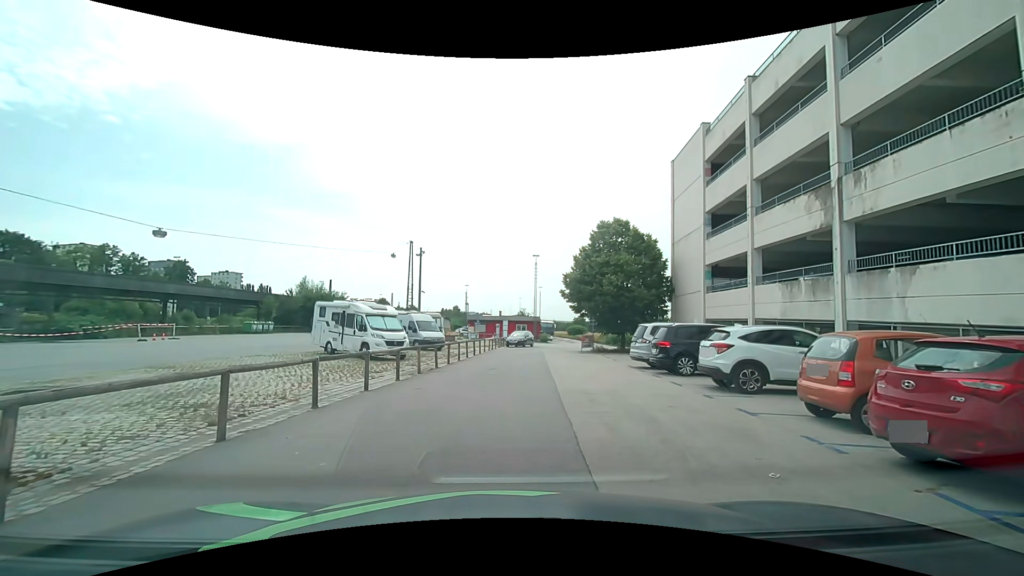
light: Day
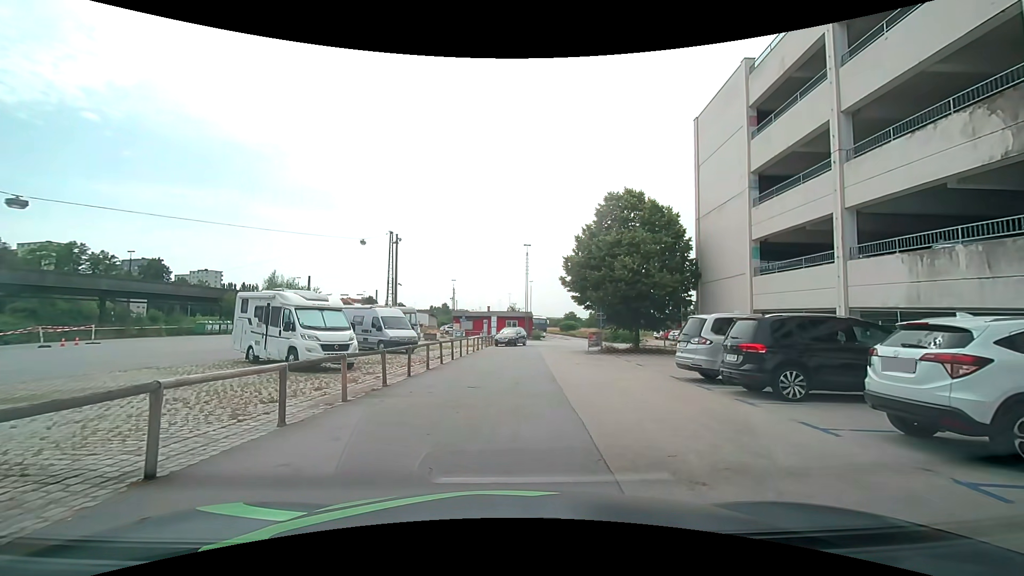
(-0.1, +6.6) m; -1°
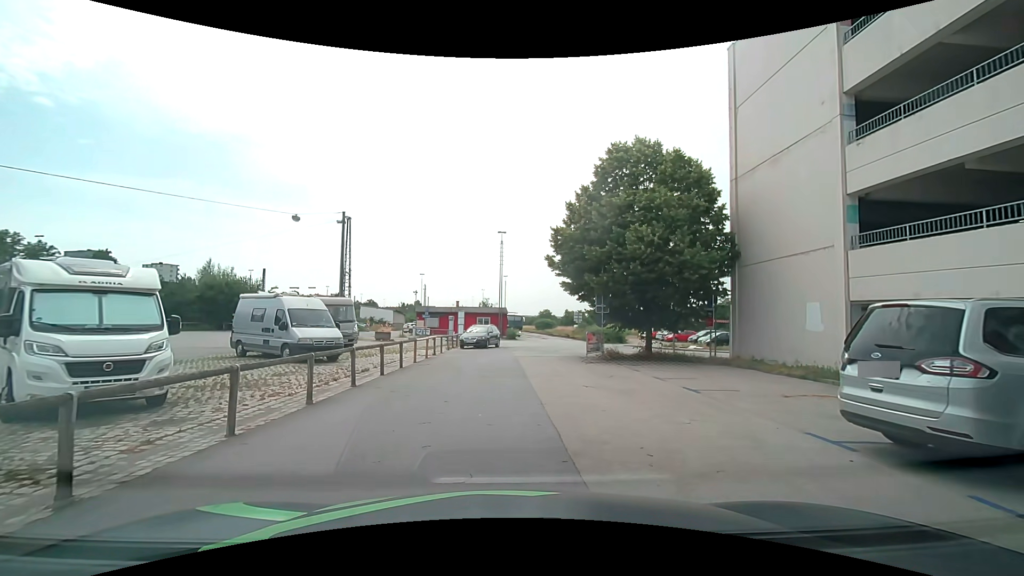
(+0.3, +7.8) m; +5°
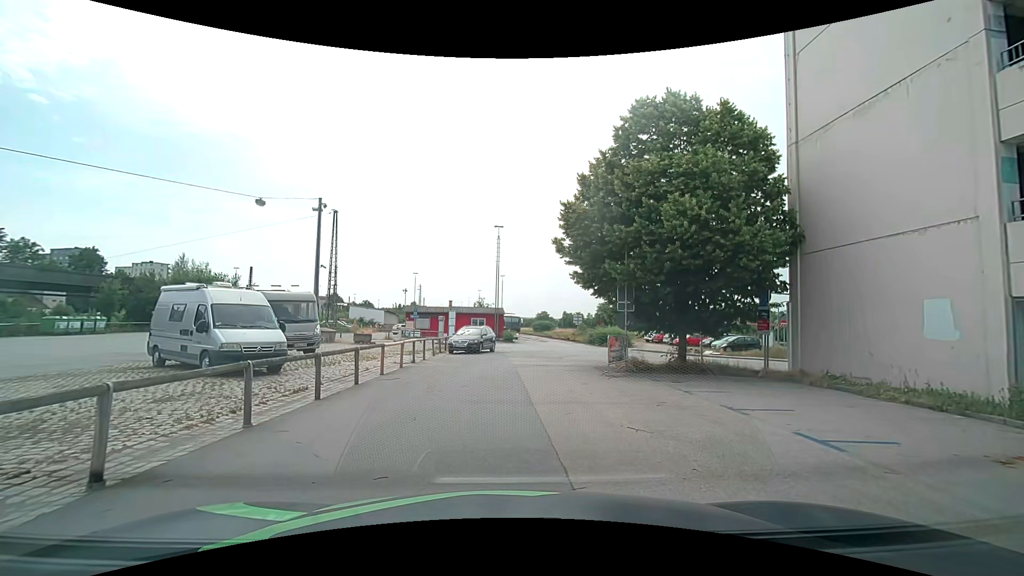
(-0.1, +4.5) m; -1°
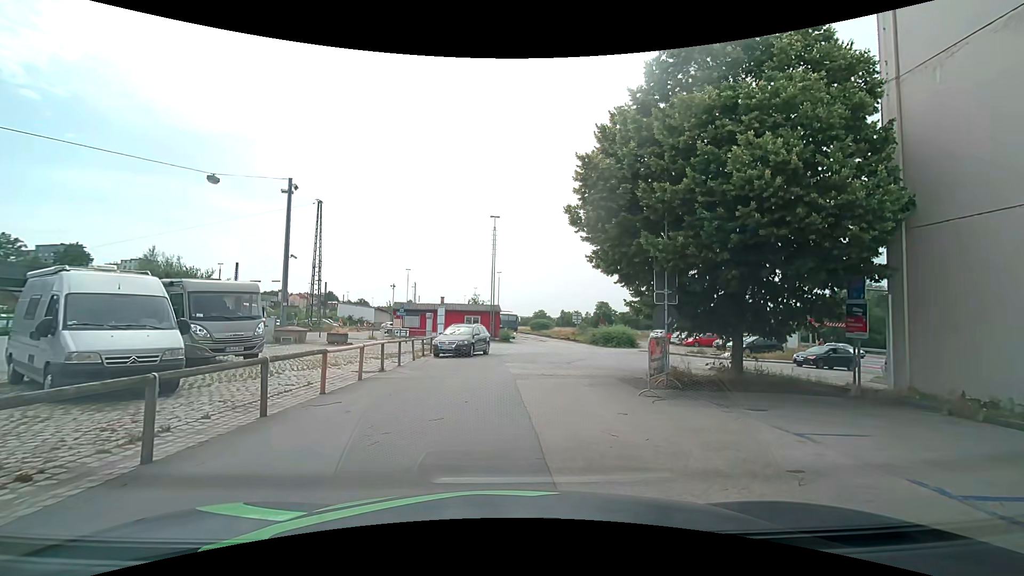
(0.0, +4.3) m; 0°
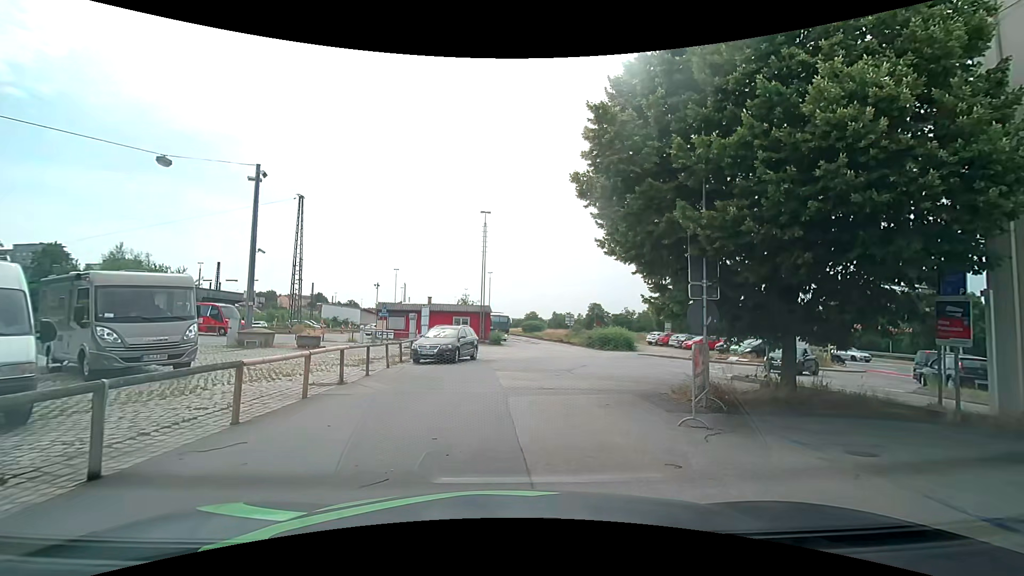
(0.0, +2.8) m; +2°
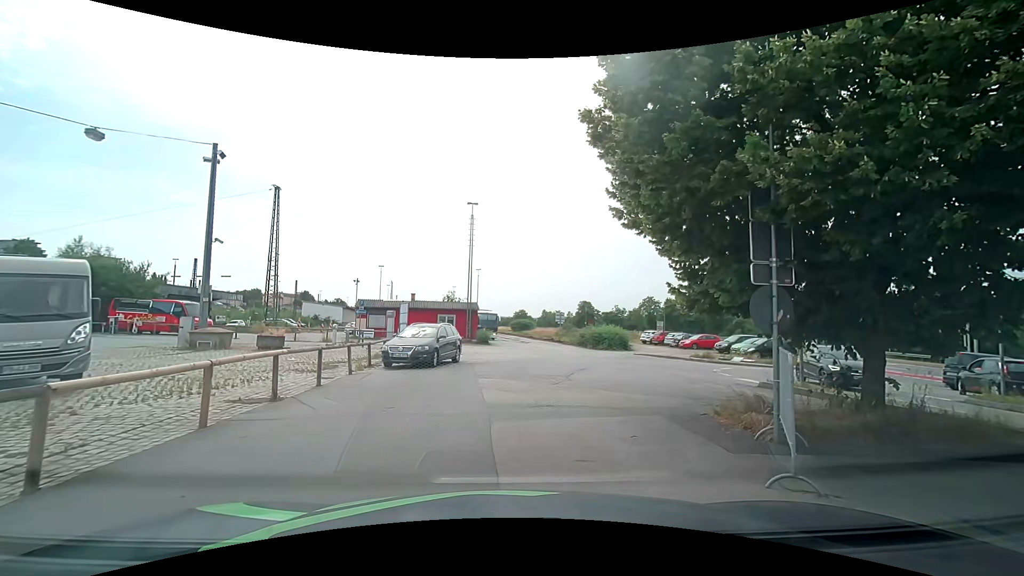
(0.0, +2.7) m; 0°
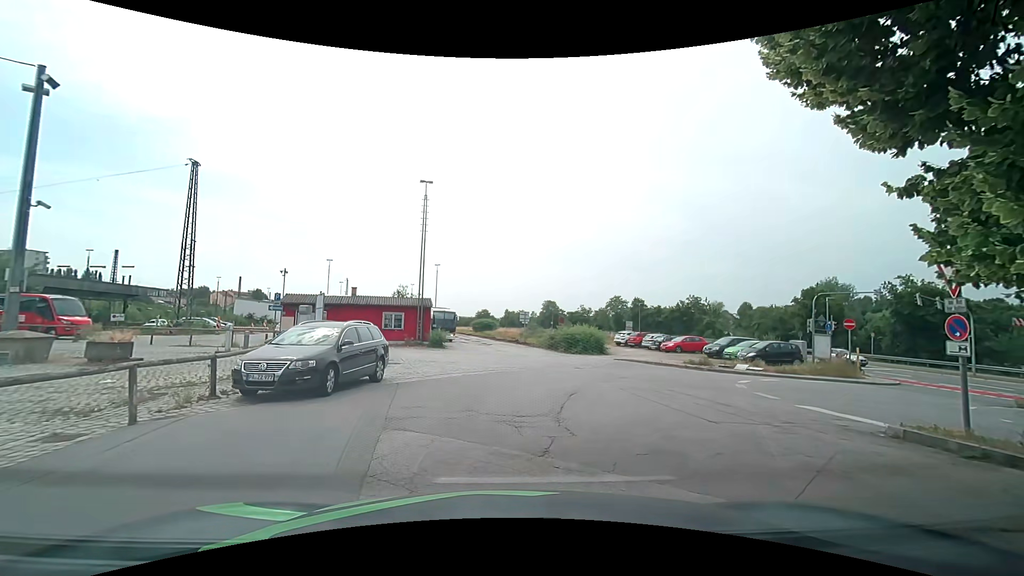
(+0.3, +6.6) m; +6°
